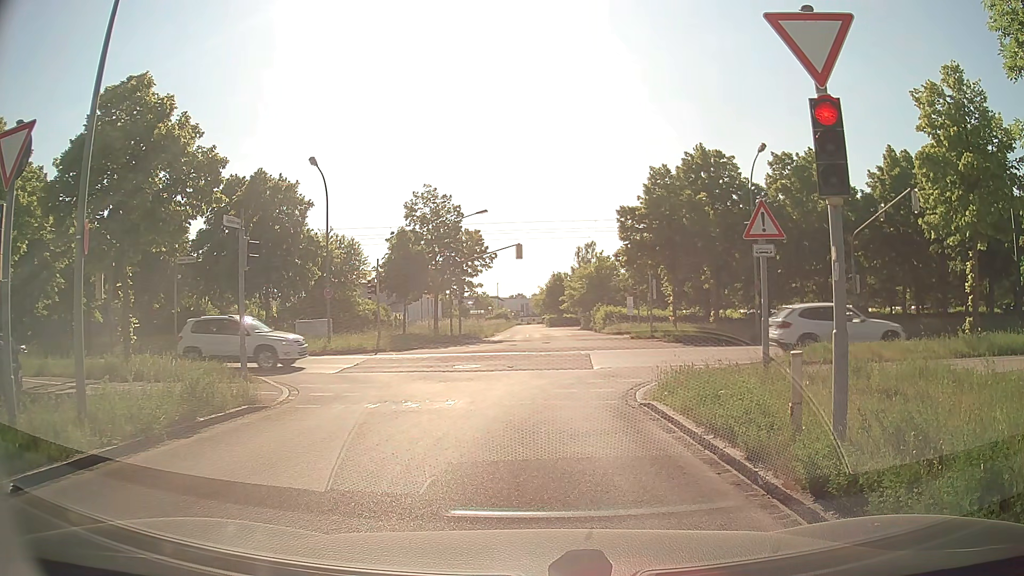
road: residential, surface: asphalt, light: Day
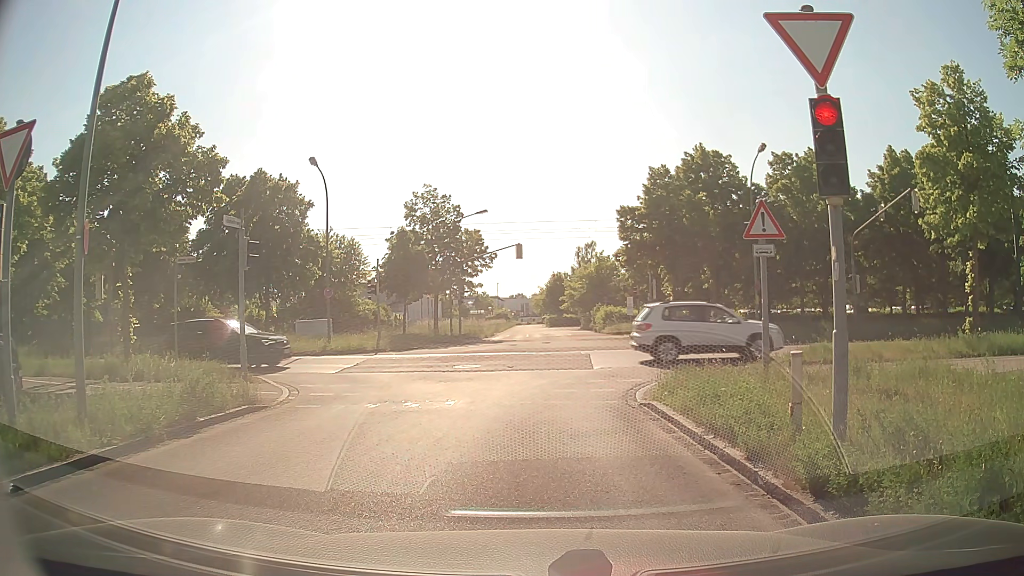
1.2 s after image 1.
(0.0, 0.0) m; 0°
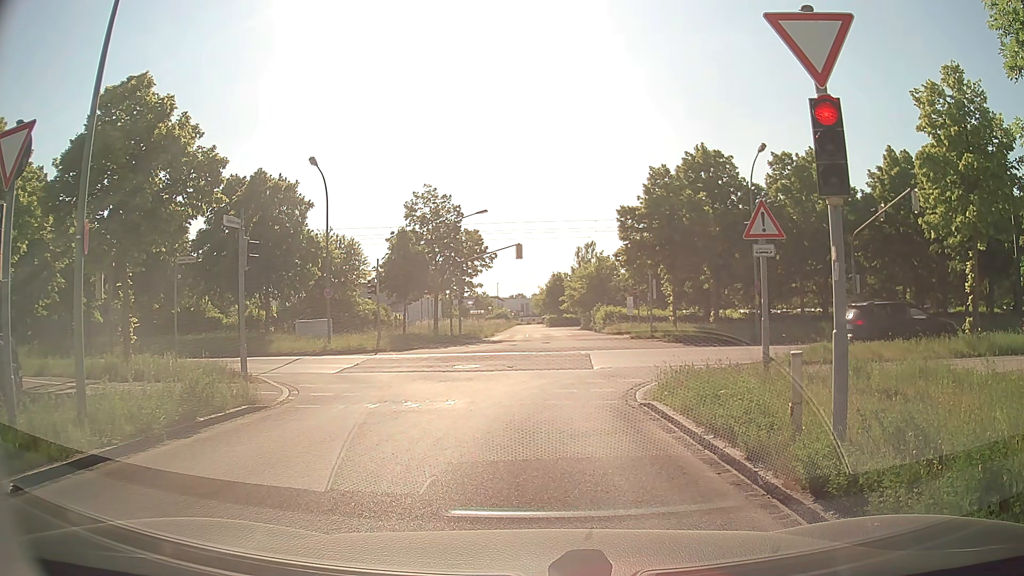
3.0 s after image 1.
(0.0, 0.0) m; 0°
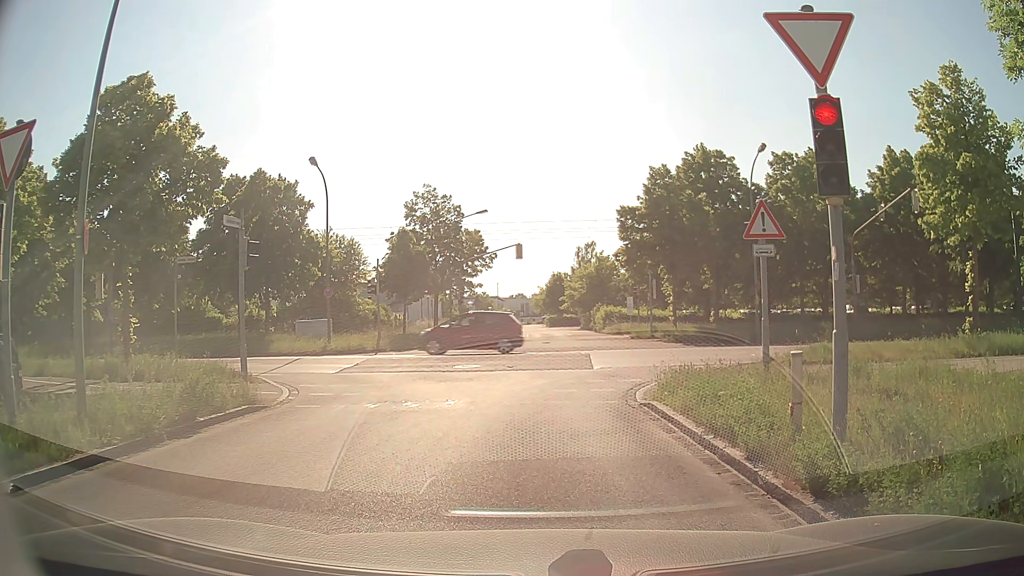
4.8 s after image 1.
(0.0, 0.0) m; 0°
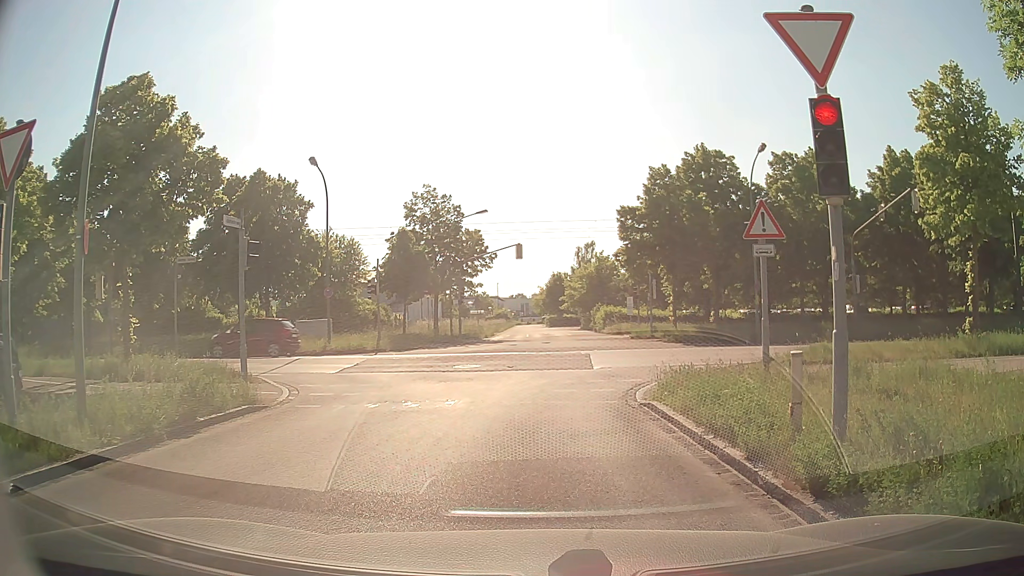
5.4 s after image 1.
(0.0, 0.0) m; 0°
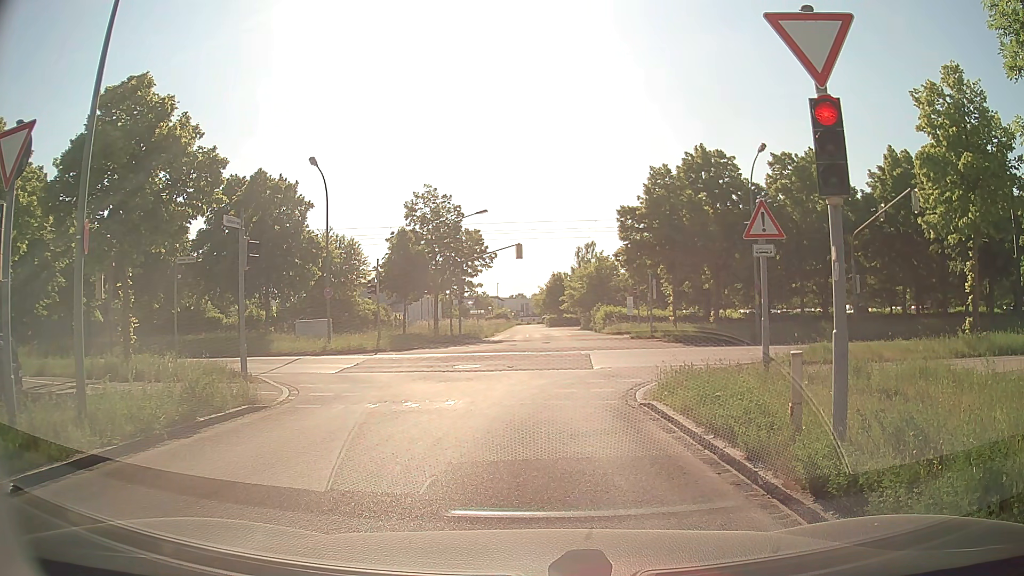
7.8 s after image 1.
(0.0, 0.0) m; 0°
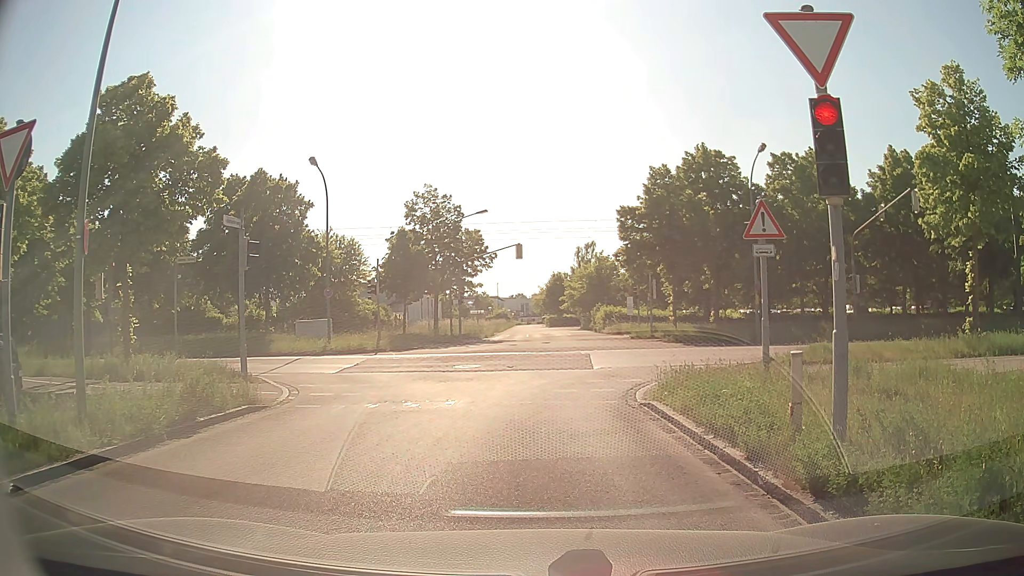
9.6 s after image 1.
(0.0, 0.0) m; 0°
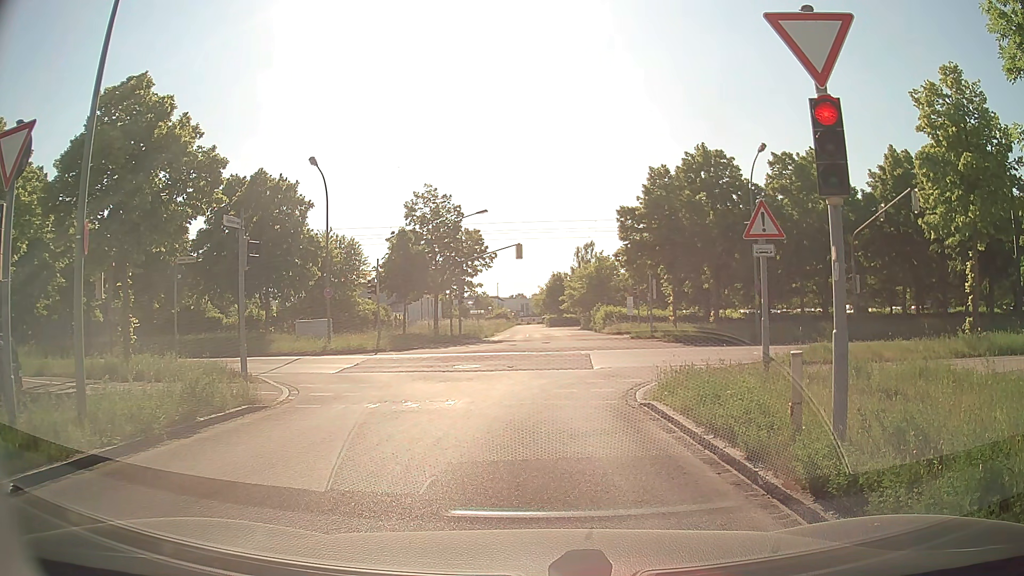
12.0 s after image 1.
(0.0, 0.0) m; 0°
